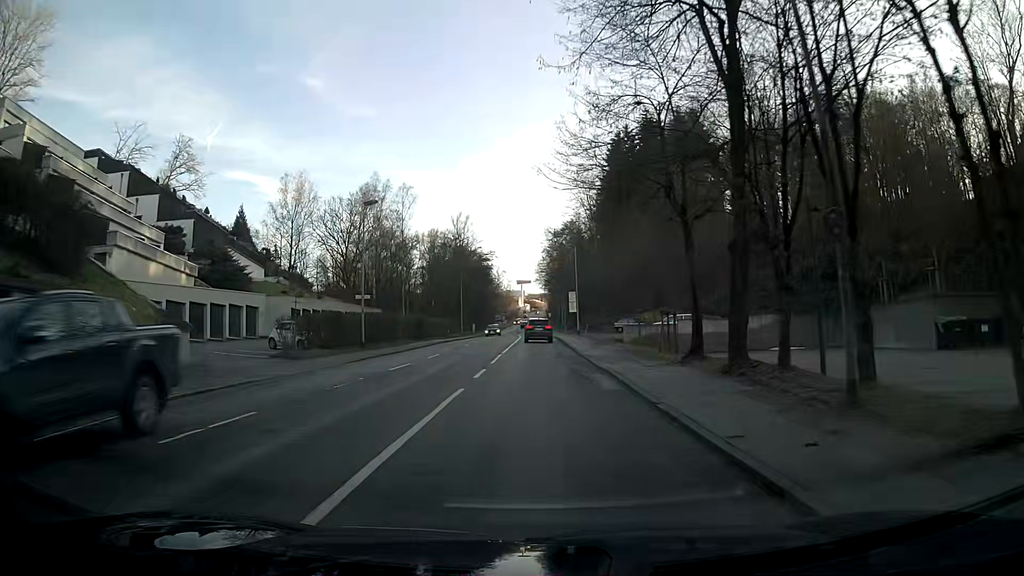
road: tertiary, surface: asphalt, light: Day
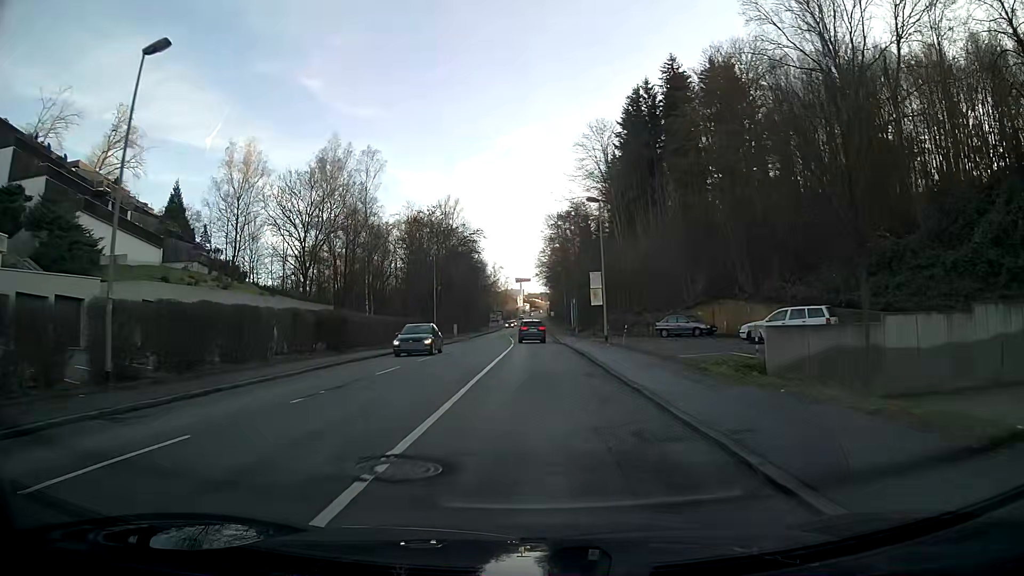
(-0.1, +23.3) m; +1°
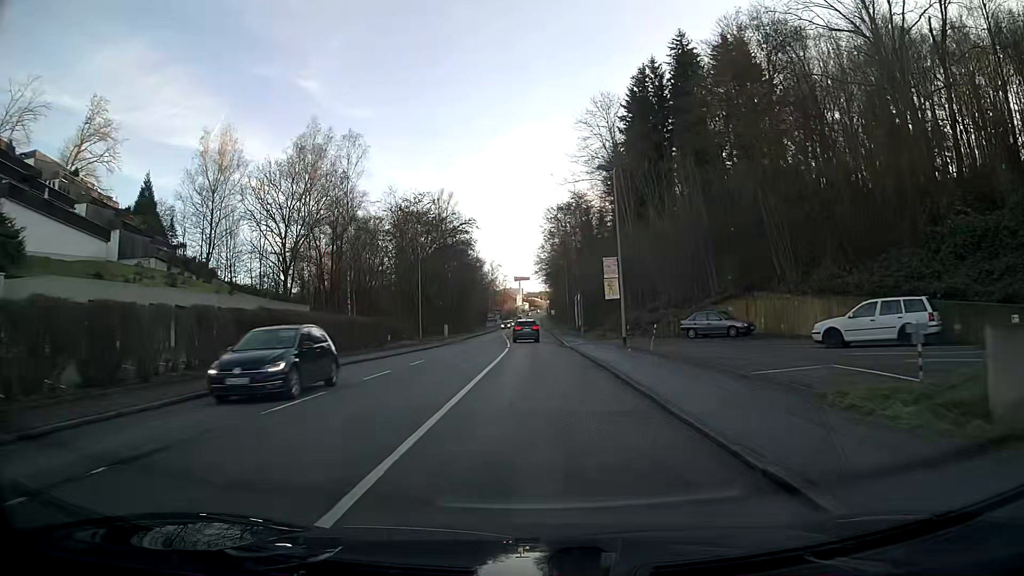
(0.0, +7.9) m; 0°
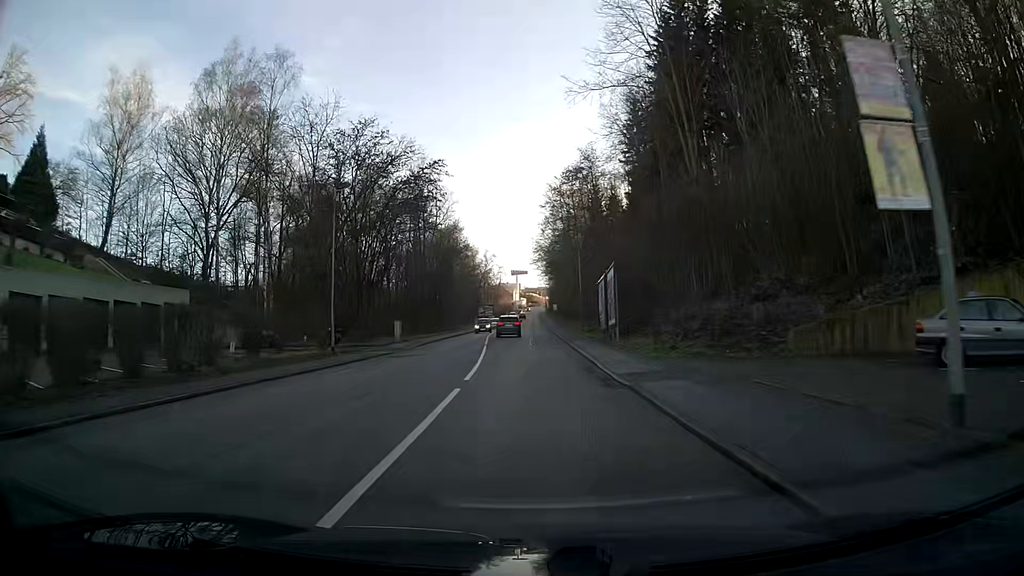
(0.0, +24.1) m; 0°
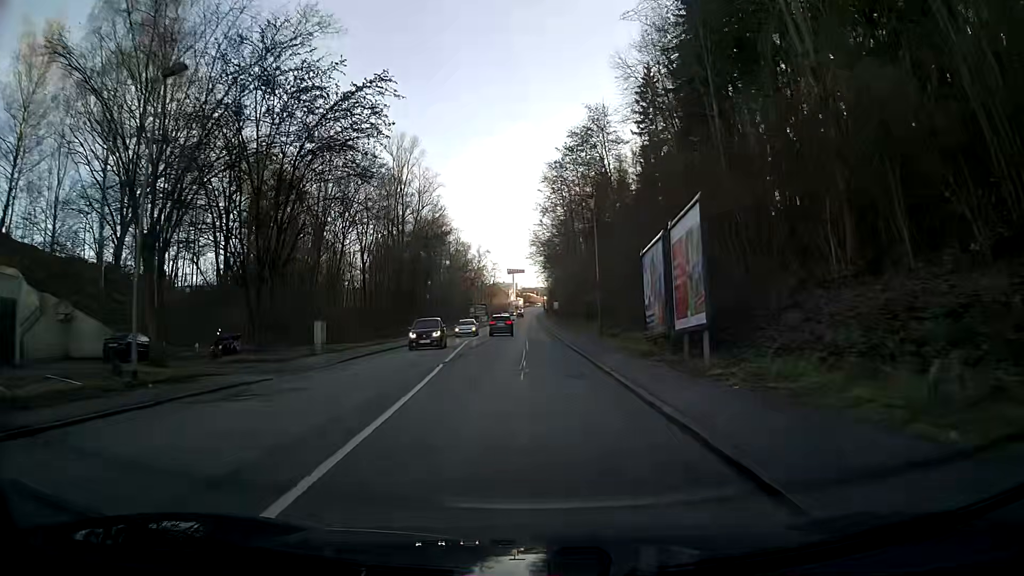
(0.0, +16.6) m; 0°
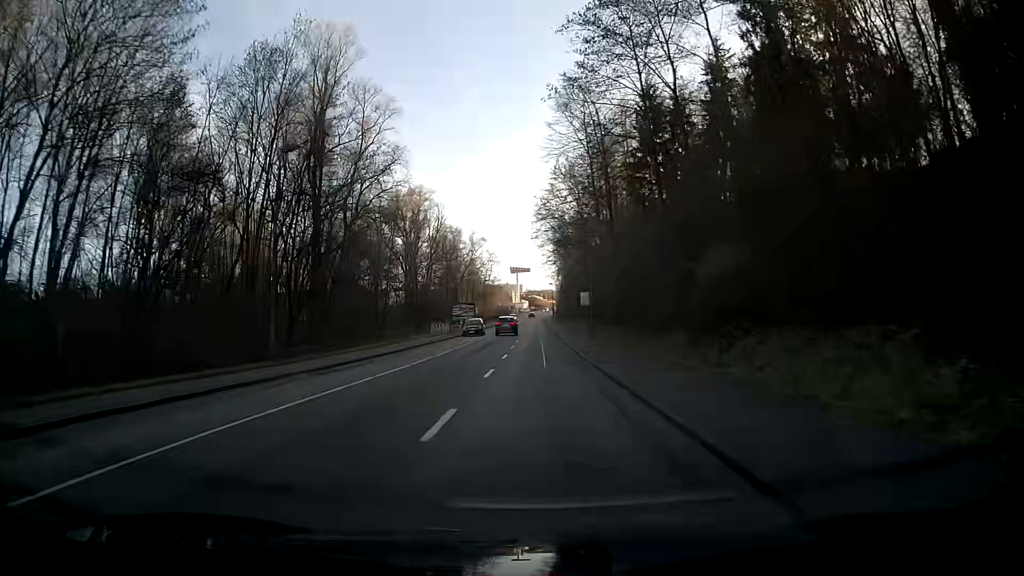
(-0.1, +41.5) m; 0°
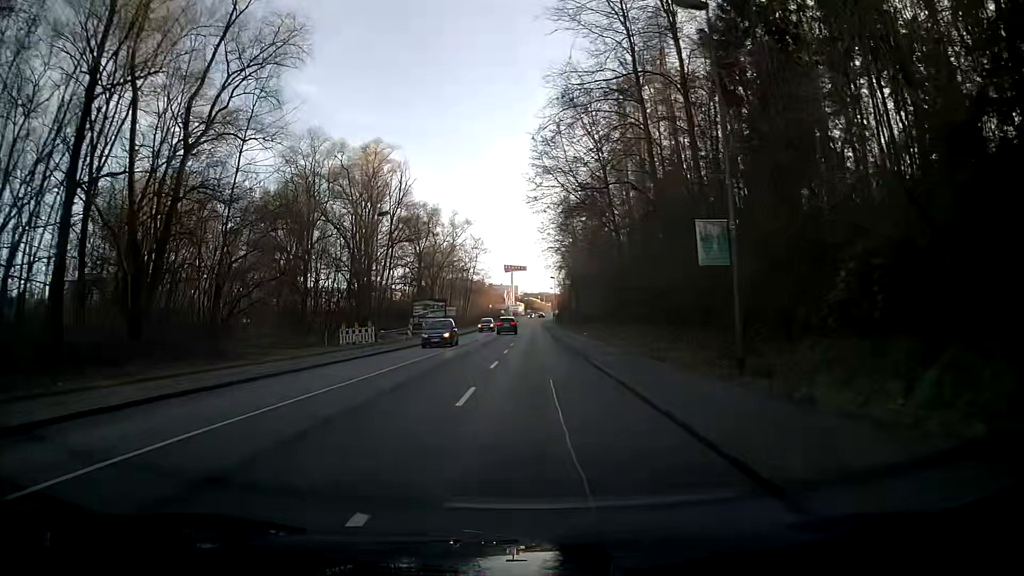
(+0.3, +33.3) m; +2°
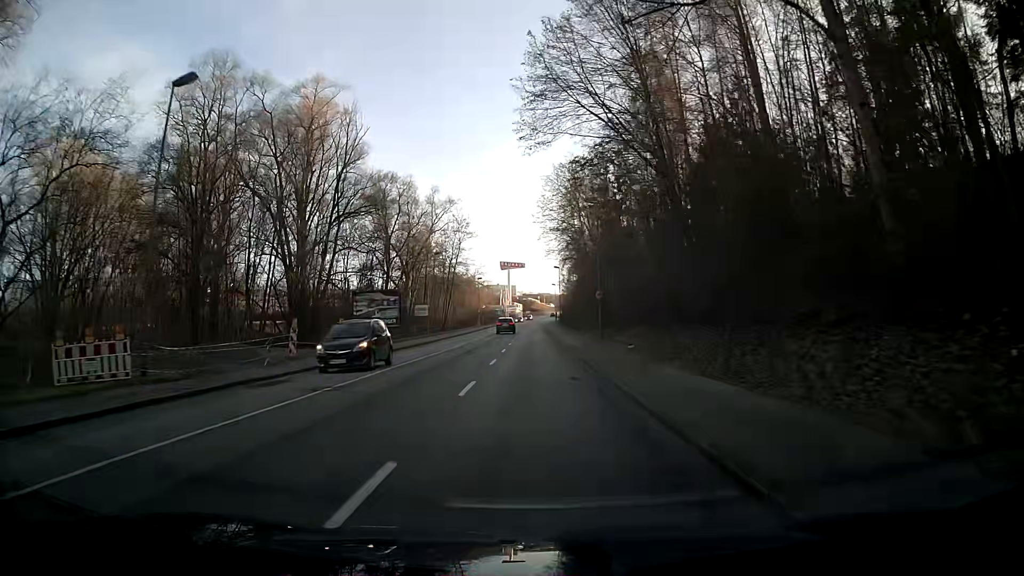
(-0.4, +25.3) m; -2°
